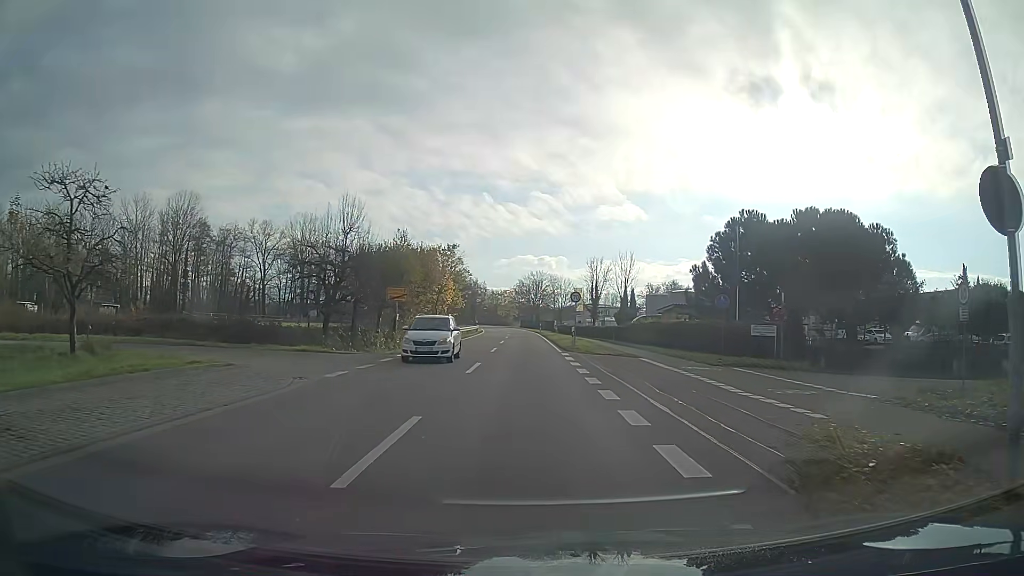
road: secondary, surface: asphalt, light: Day
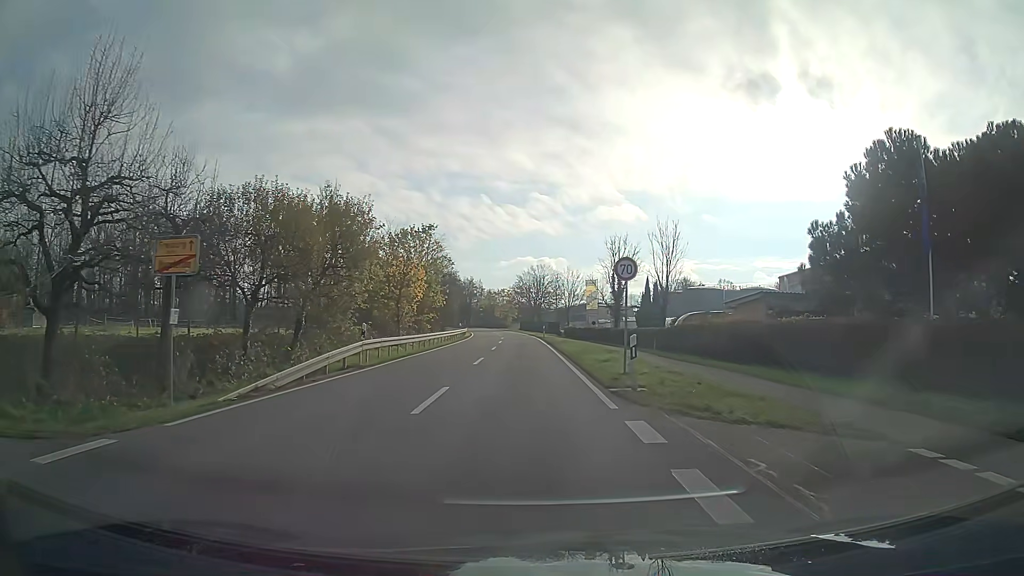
(0.0, +19.5) m; -1°
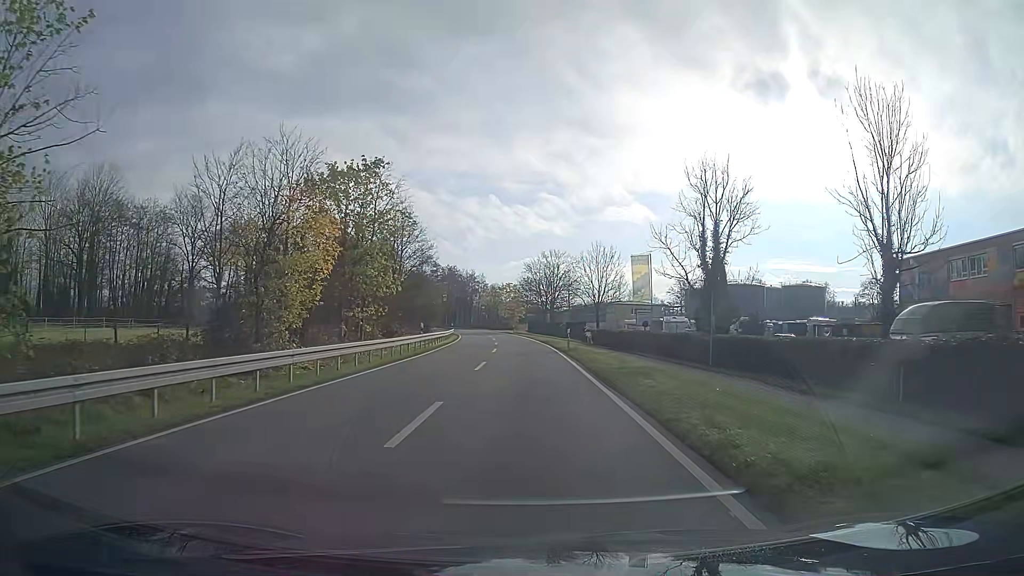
(-0.2, +27.2) m; -1°
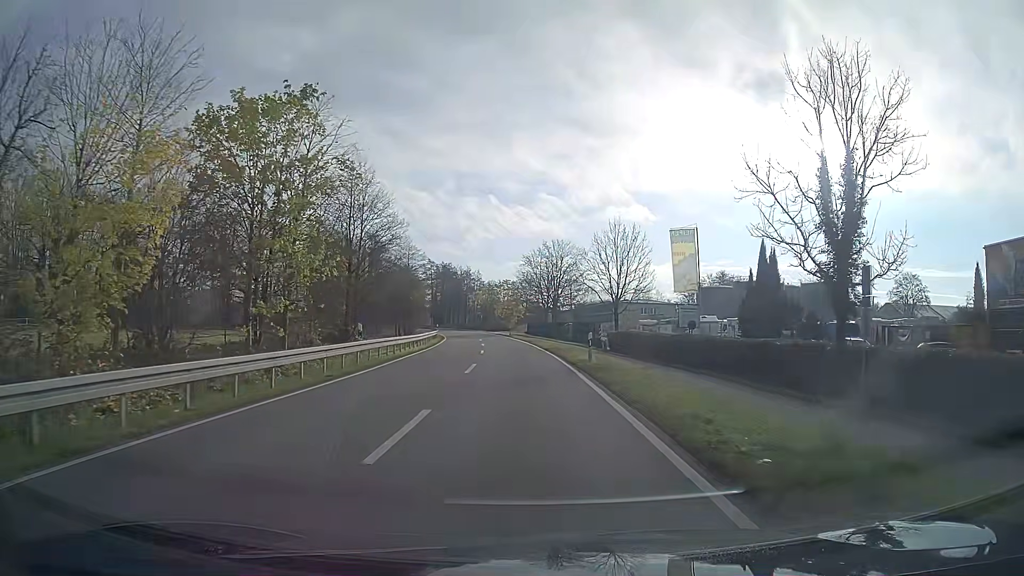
(0.0, +13.1) m; 0°
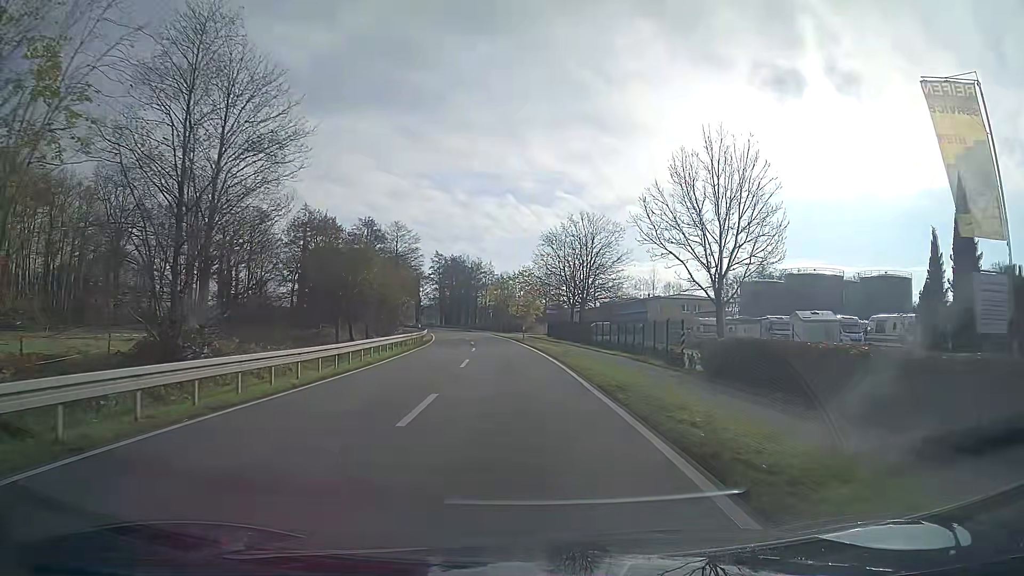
(-0.3, +21.9) m; -2°
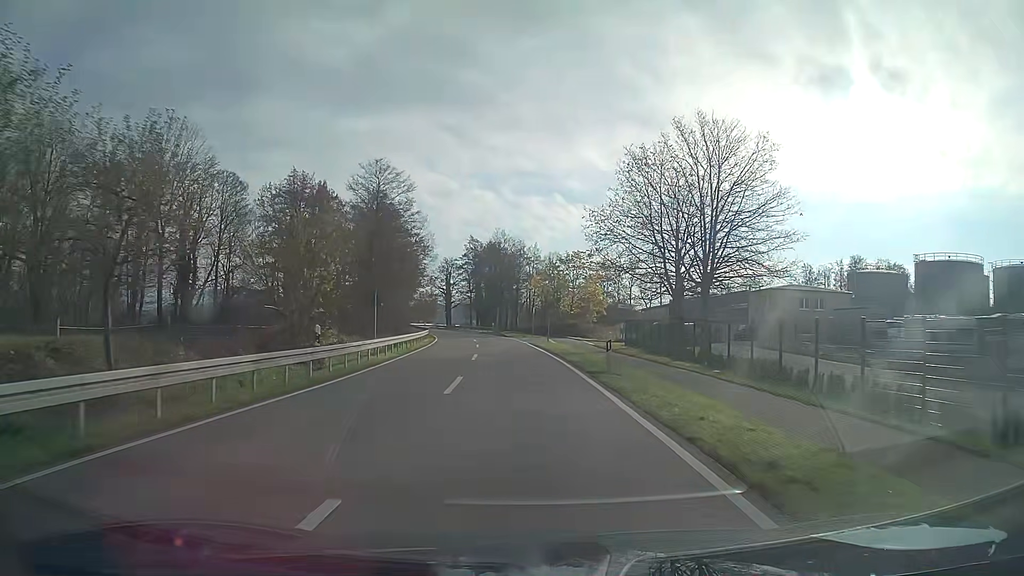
(-1.2, +32.4) m; -4°
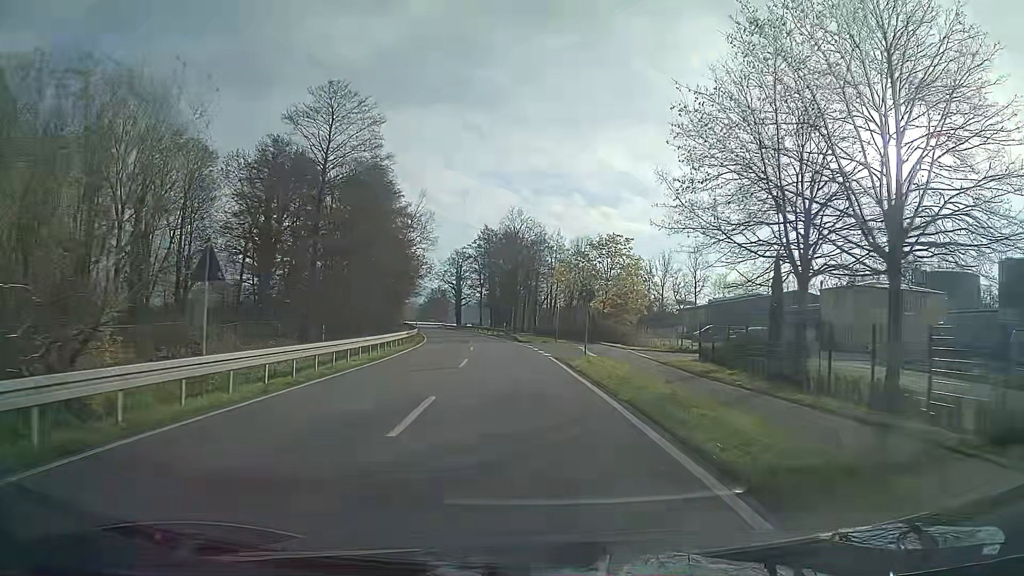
(-0.3, +17.2) m; -2°
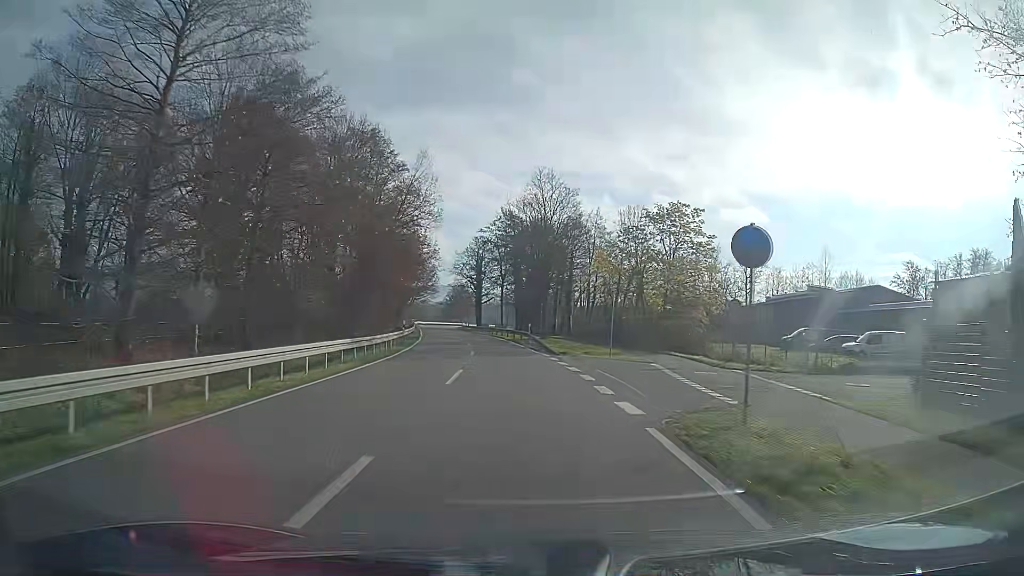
(-0.4, +17.7) m; -2°
